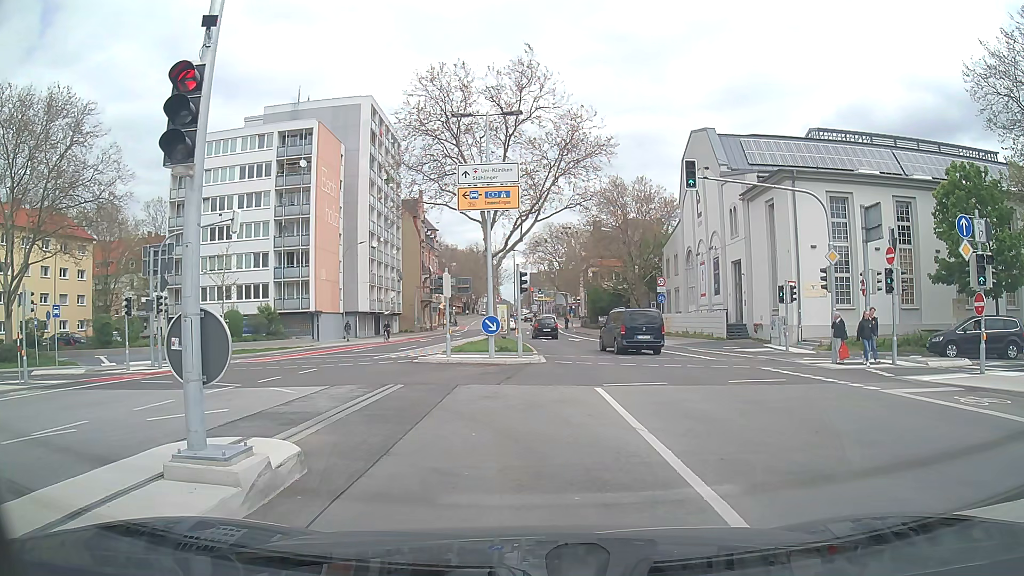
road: secondary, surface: asphalt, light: Day
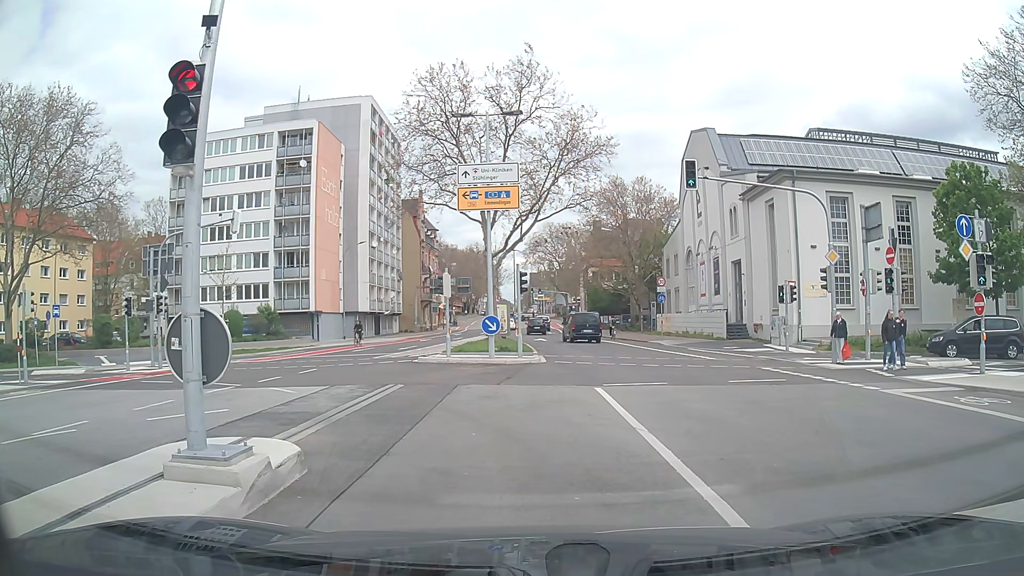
(0.0, 0.0) m; 0°
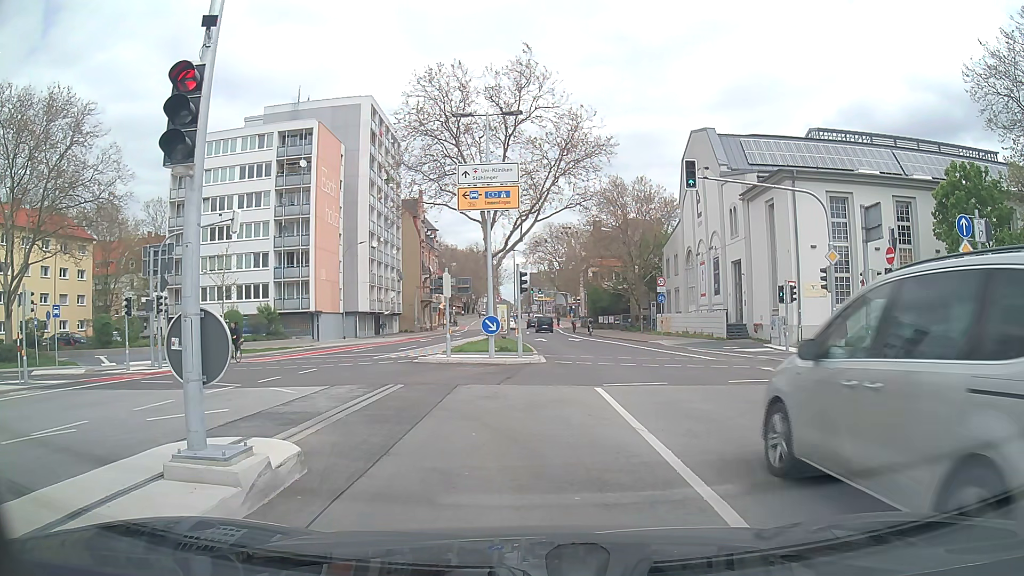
(0.0, 0.0) m; 0°
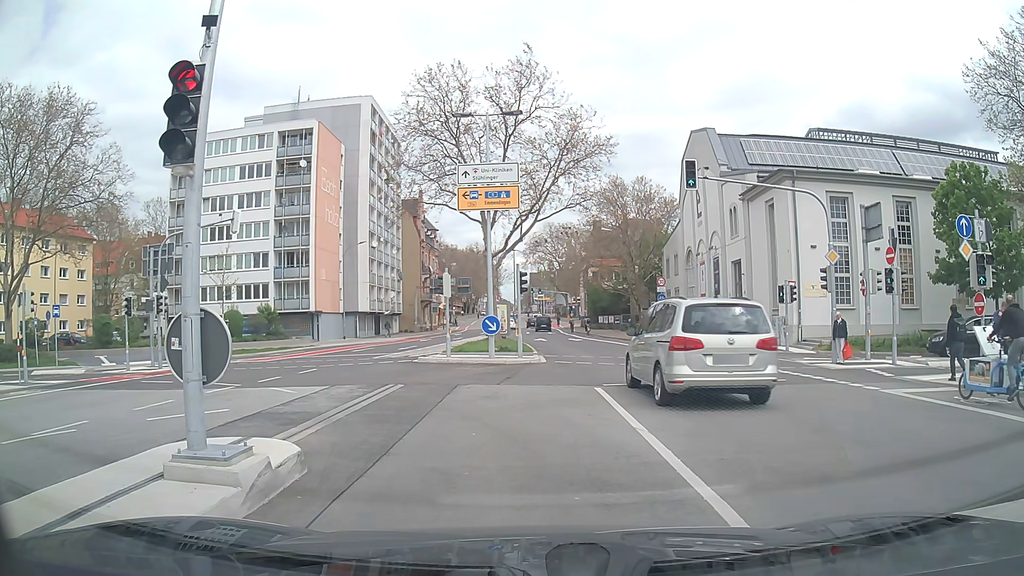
(0.0, 0.0) m; 0°
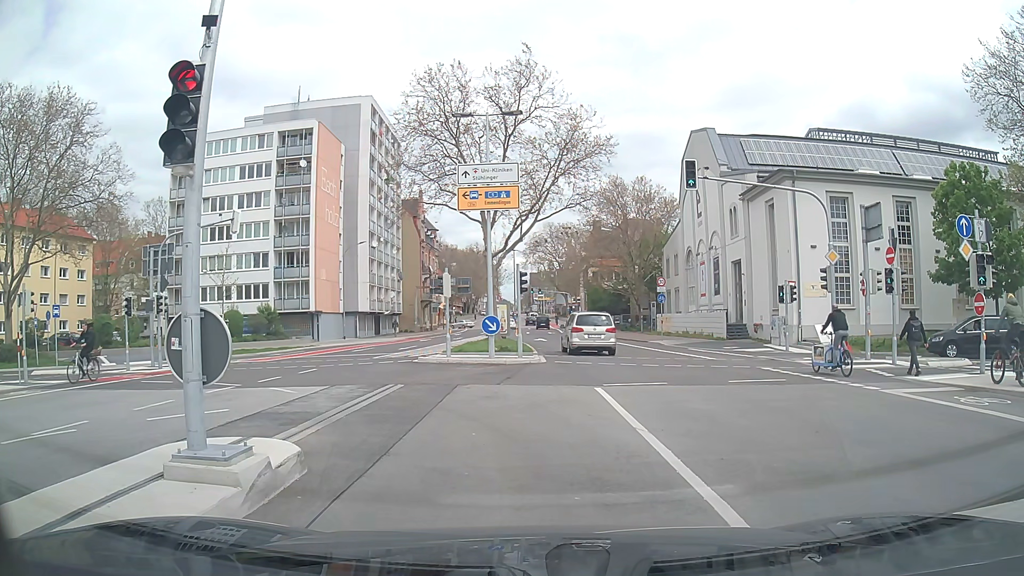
(0.0, 0.0) m; 0°
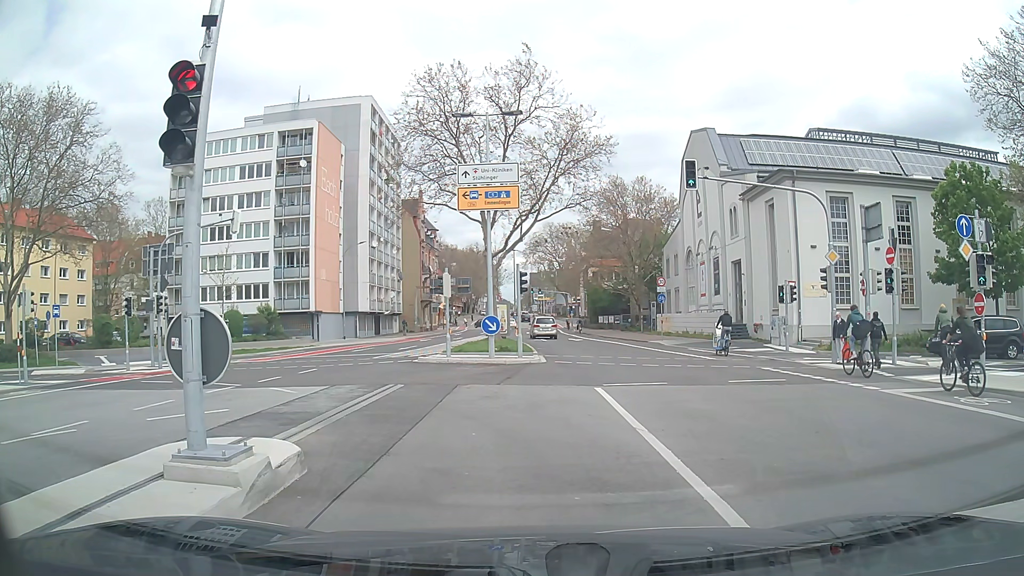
(0.0, 0.0) m; 0°
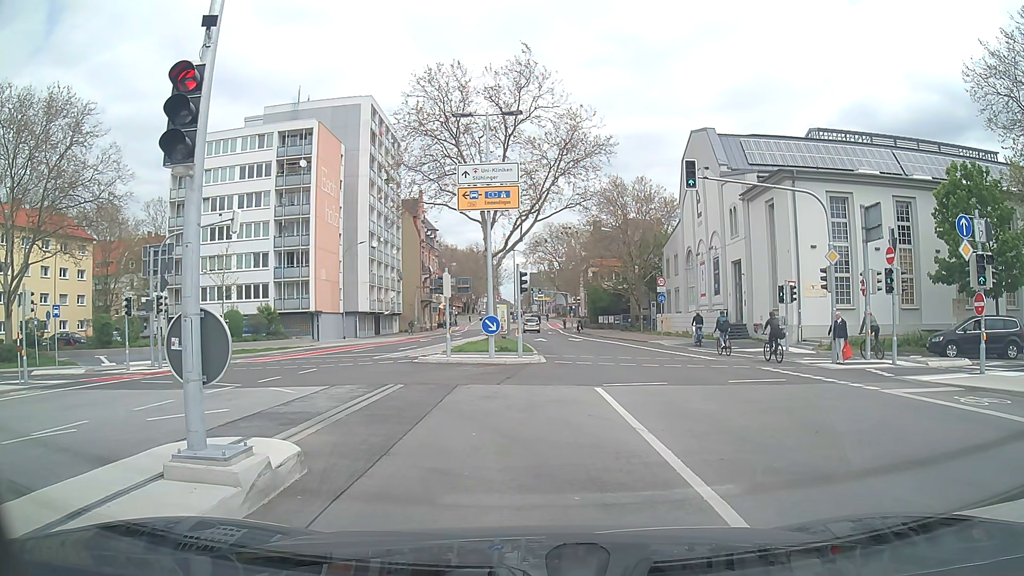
(0.0, 0.0) m; 0°
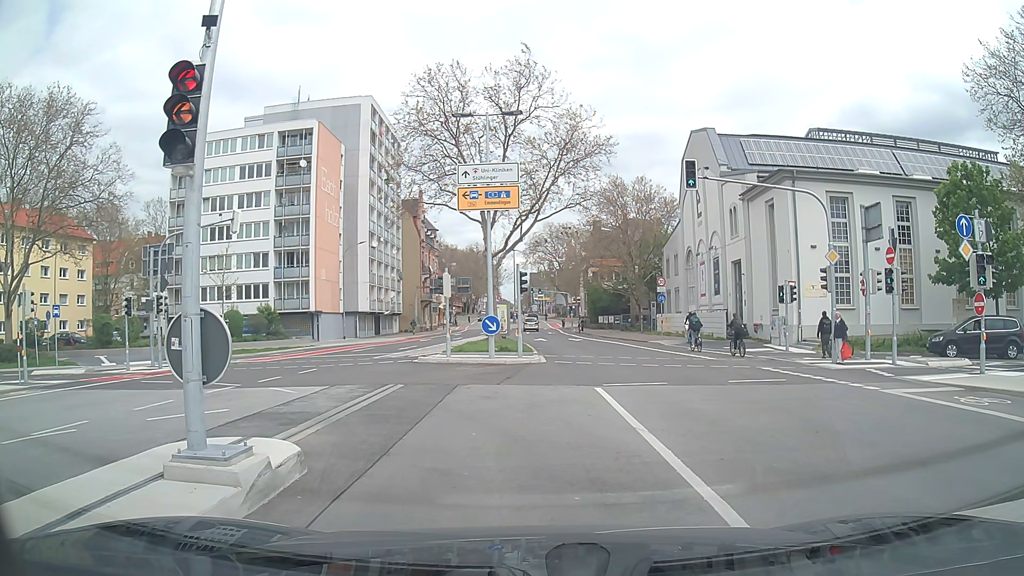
(0.0, 0.0) m; 0°
(0, +10) (-5, +18) (-14, +22) (-24, +23) (-34, +24) (-44, +24) (-54, +25) (-64, +25) (-74, +26) (-84, +26) m
